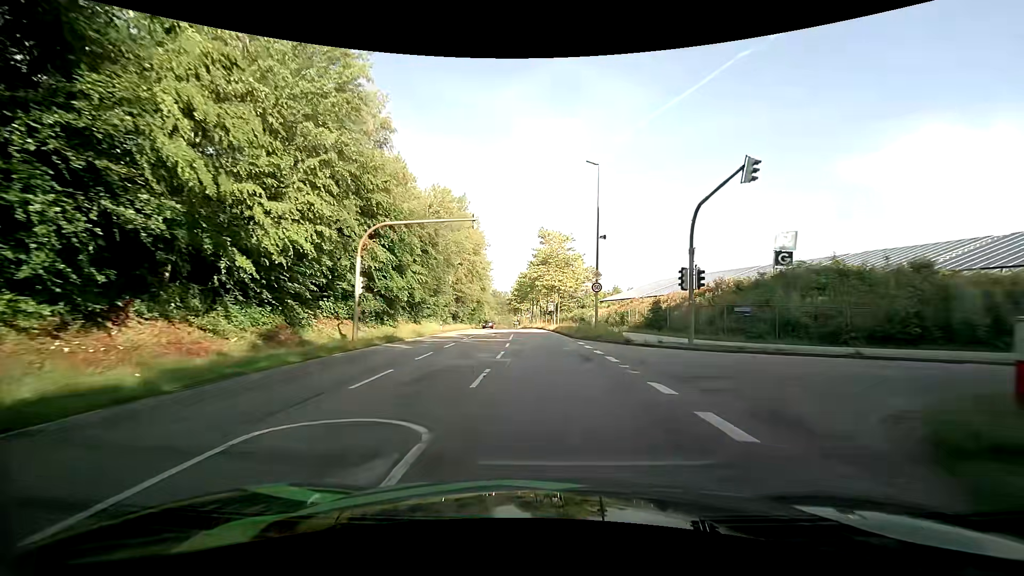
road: secondary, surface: asphalt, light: Day
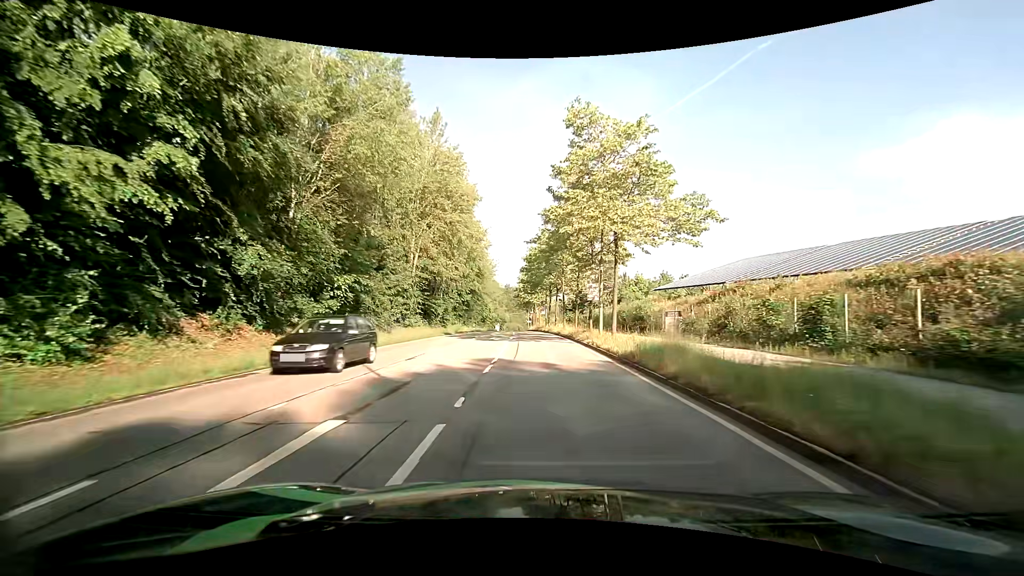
(-0.3, +32.3) m; -2°
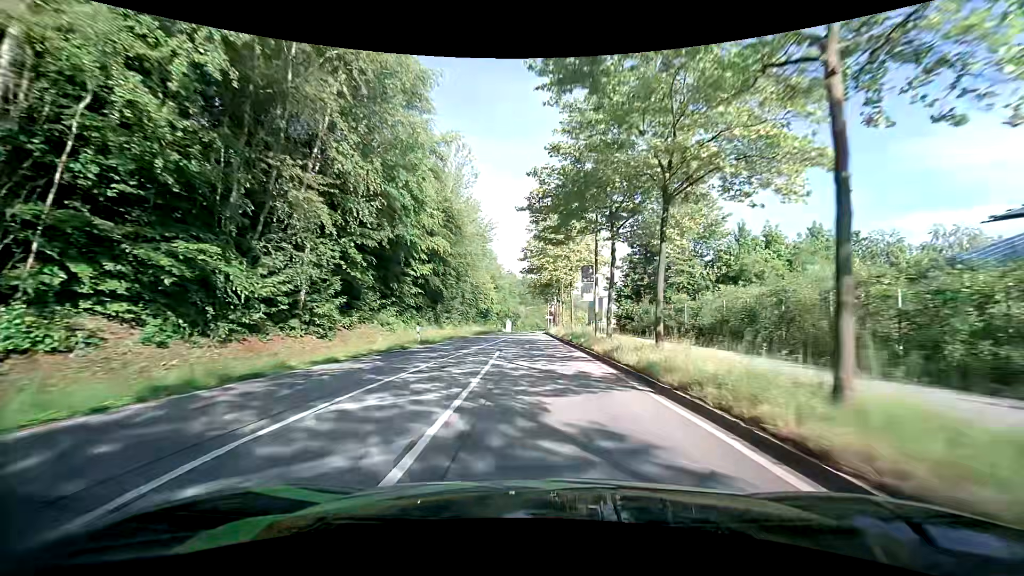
(-0.6, +41.4) m; -2°
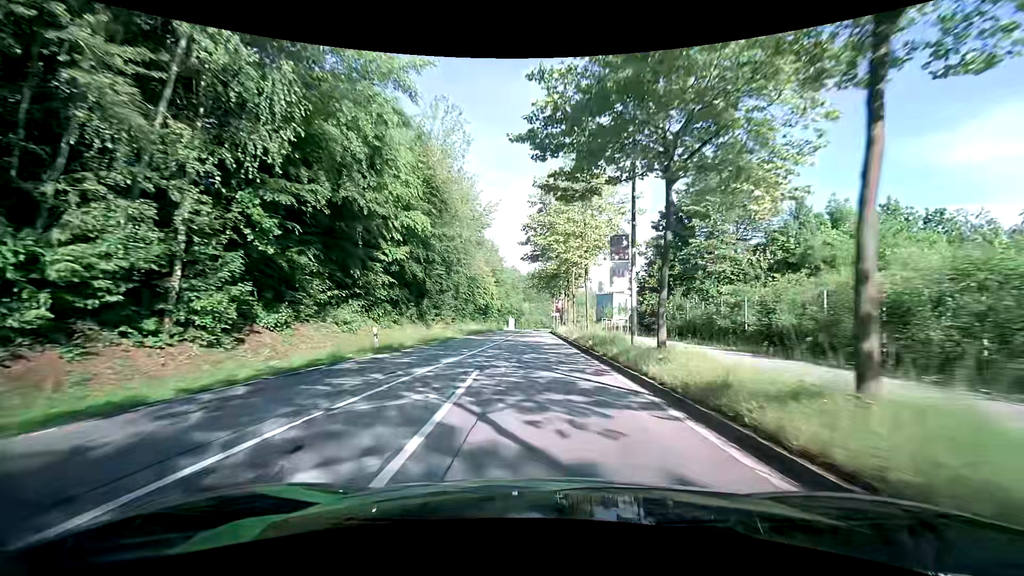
(0.0, +8.5) m; -1°
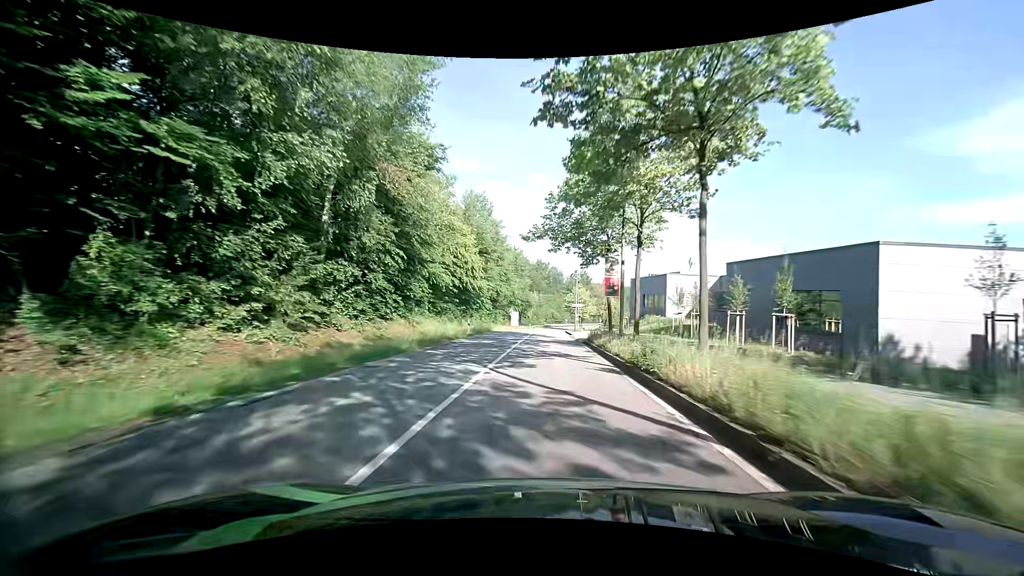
(-0.2, +34.7) m; -1°
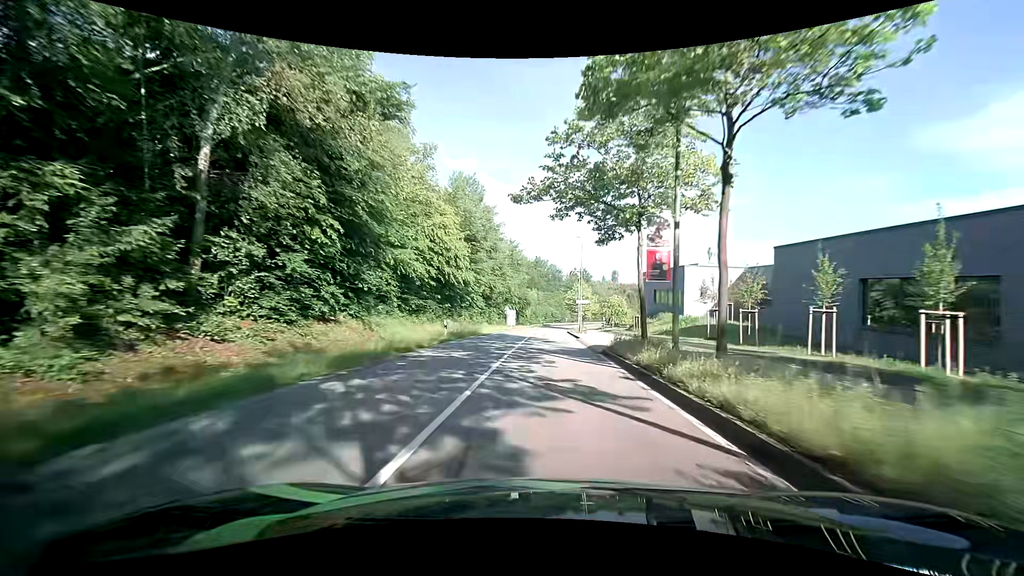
(0.0, +8.7) m; -1°
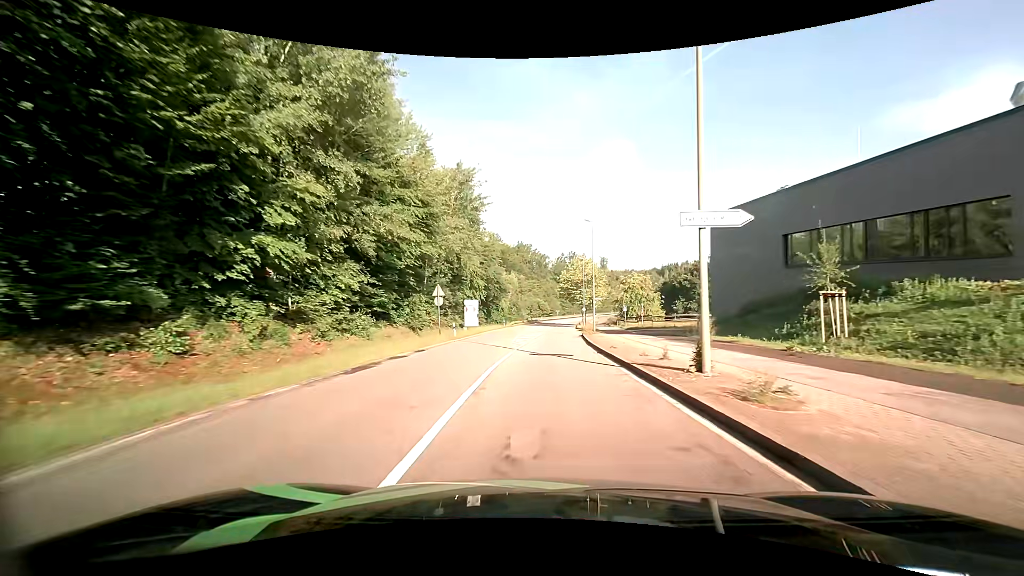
(+1.3, +42.6) m; +2°
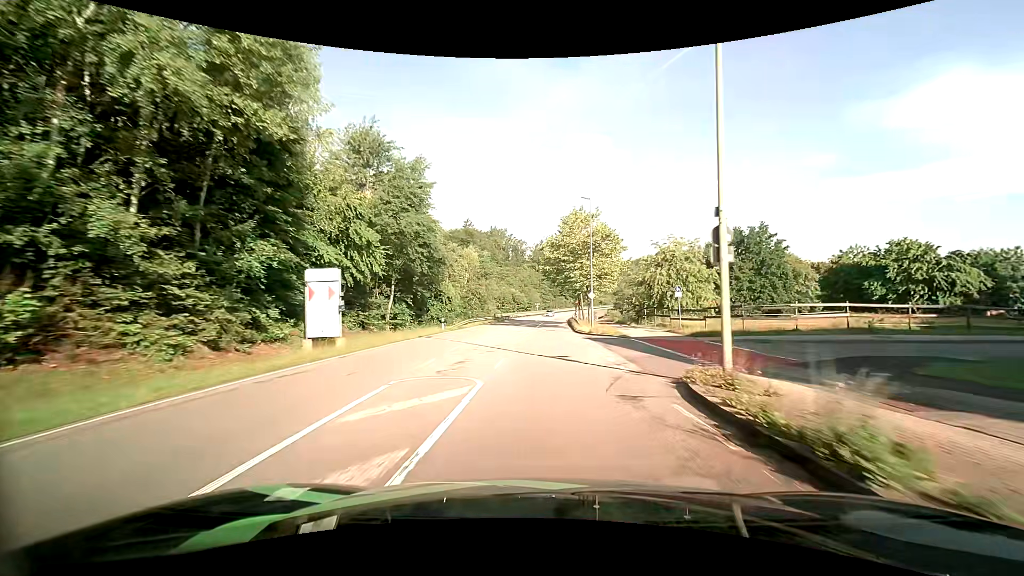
(+0.9, +35.3) m; +3°
(0, +10) (0, +20) (0, +30) (0, +40) (+1, +50) (+1, +60) (+2, +70) (+2, +80) (+3, +90) (+4, +100) m
